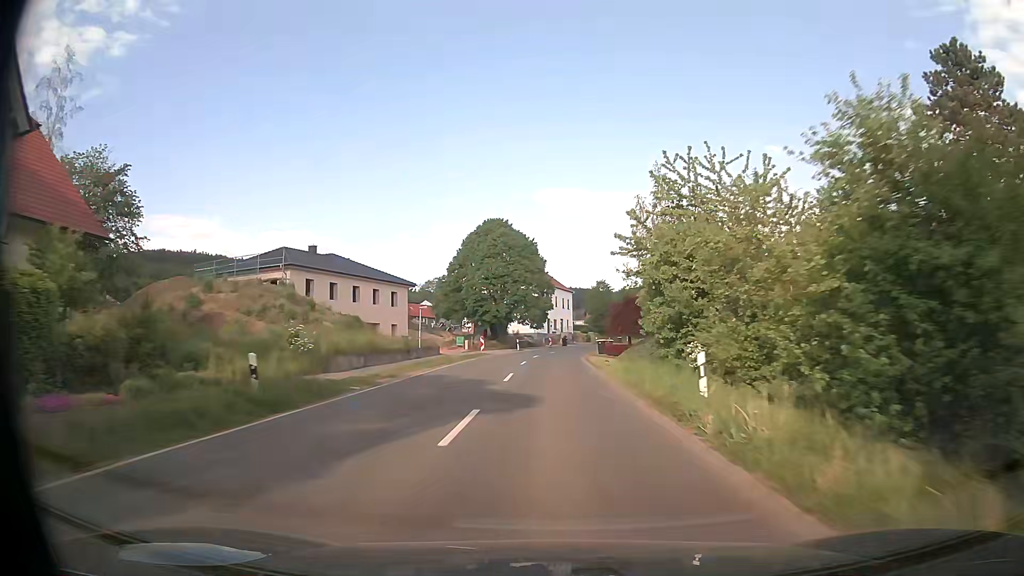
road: secondary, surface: asphalt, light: Day
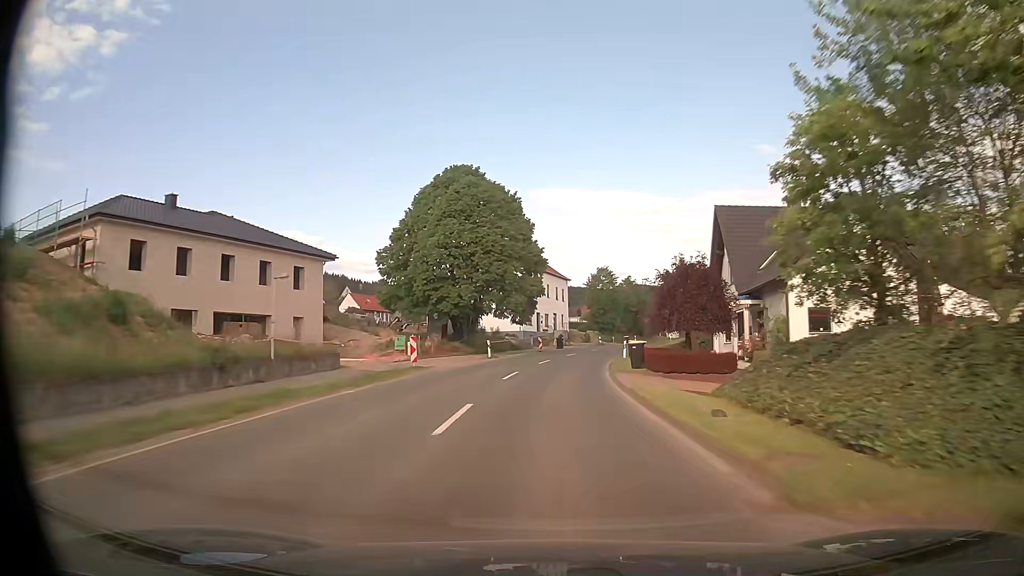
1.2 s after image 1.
(-0.1, +23.3) m; 0°
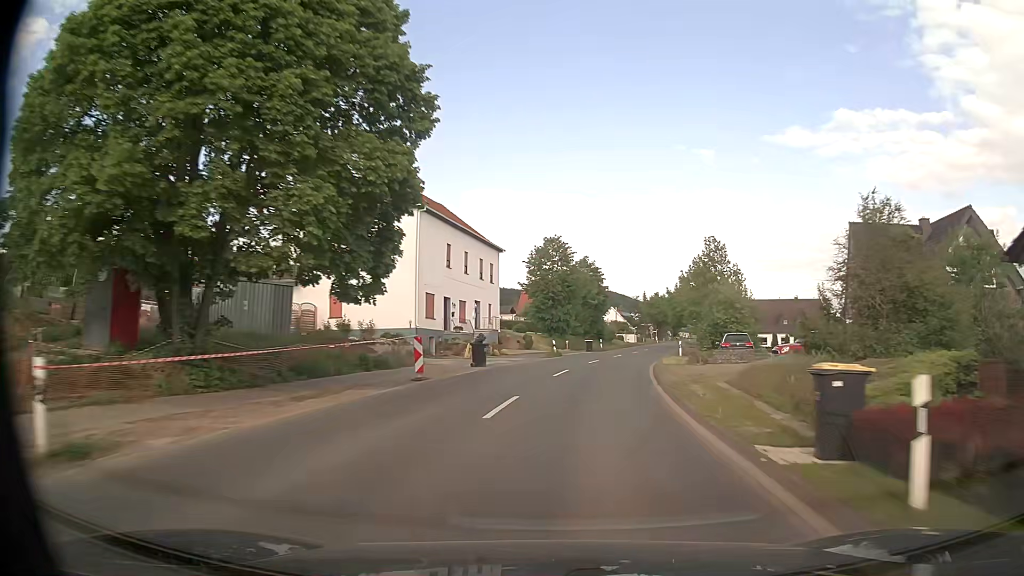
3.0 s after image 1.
(+1.0, +34.2) m; +5°
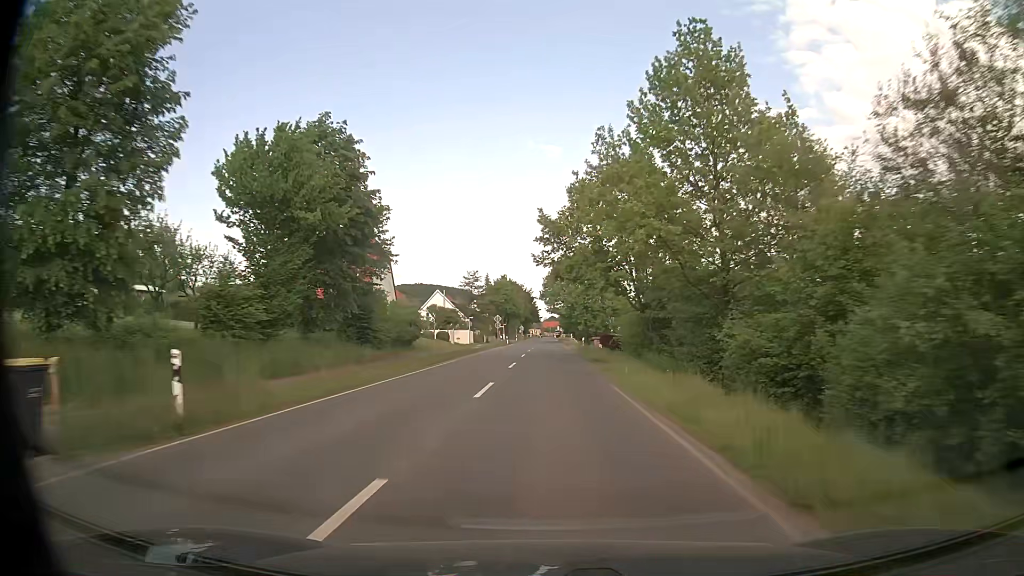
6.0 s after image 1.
(+8.2, +56.0) m; +13°
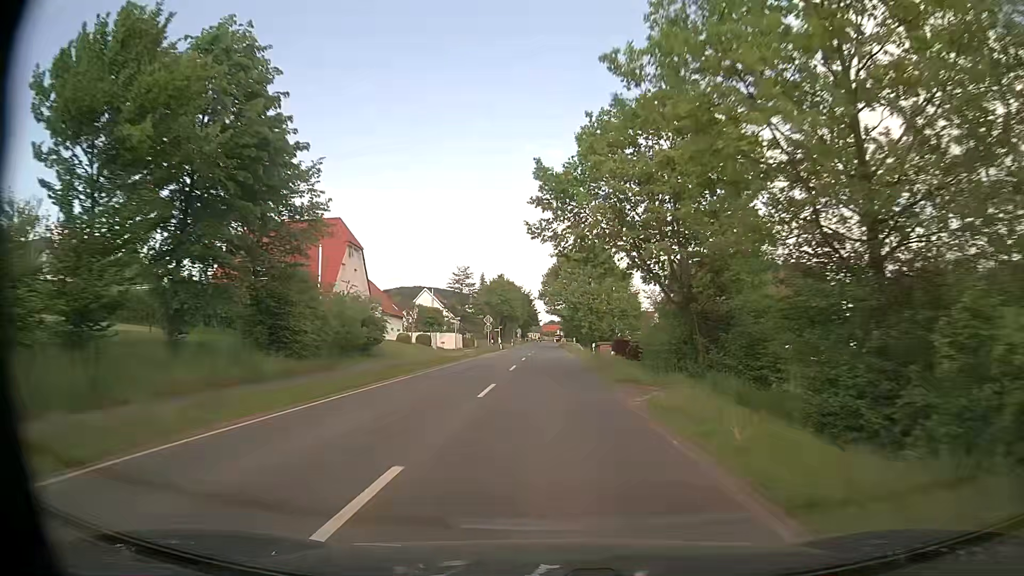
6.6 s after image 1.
(0.0, +11.4) m; 0°
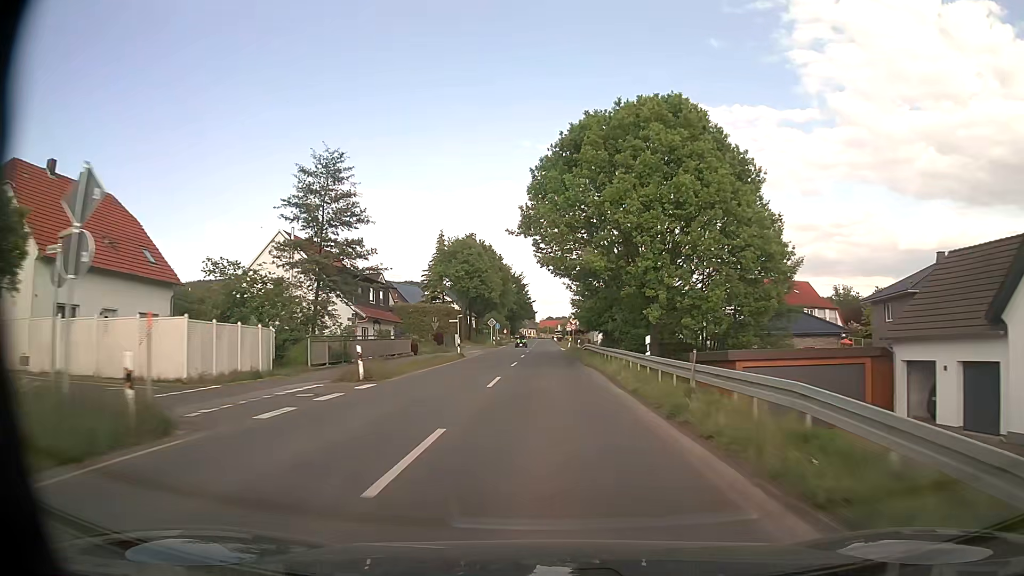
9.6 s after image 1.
(0.0, +57.7) m; 0°
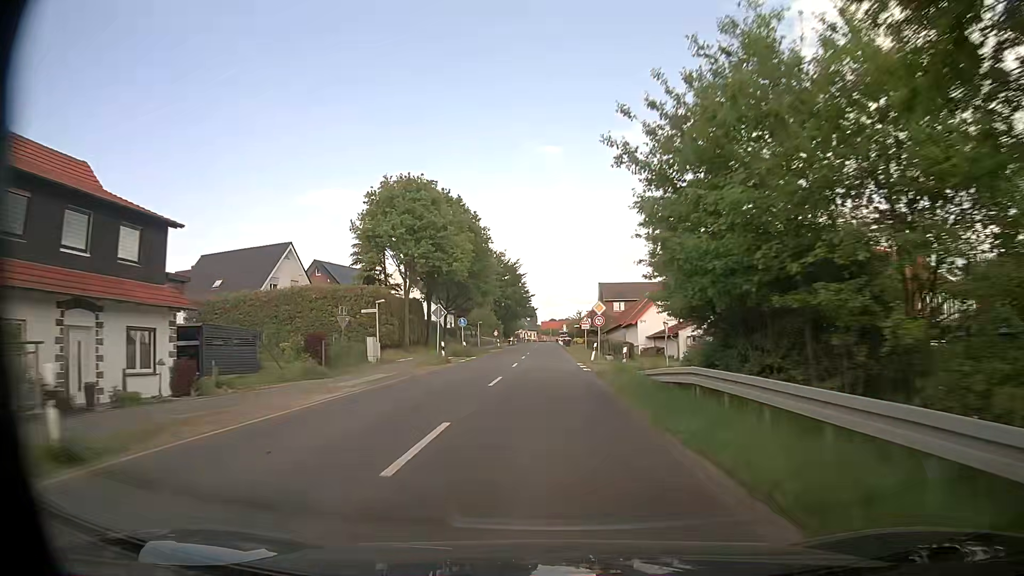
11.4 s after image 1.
(-0.1, +35.1) m; 0°
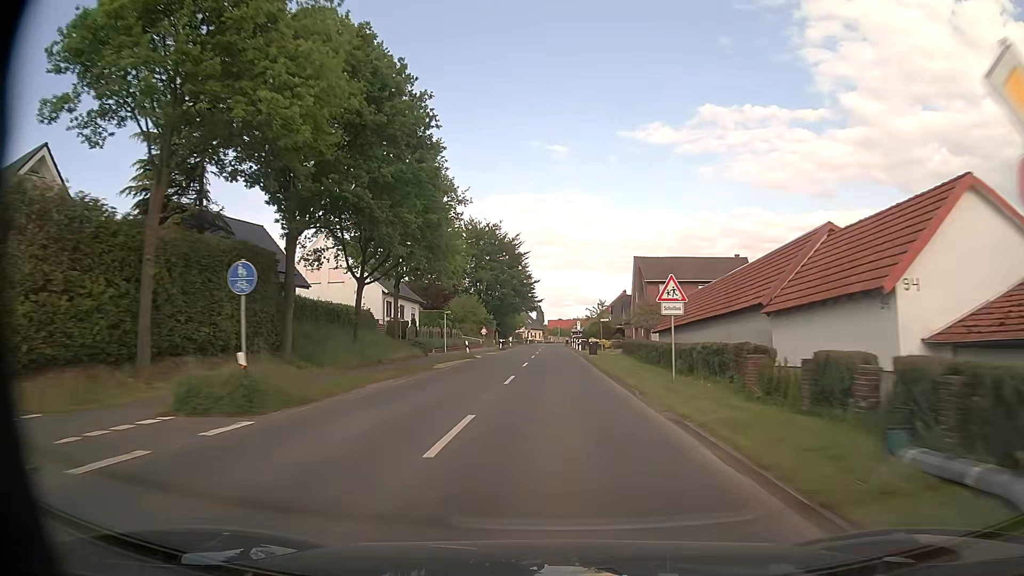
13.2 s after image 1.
(-0.1, +35.3) m; 0°
(0, +10) (0, +20) (0, +30) (0, +40) (0, +50) (0, +60) (0, +70) (0, +80) (+1, +90) (+1, +100) m
